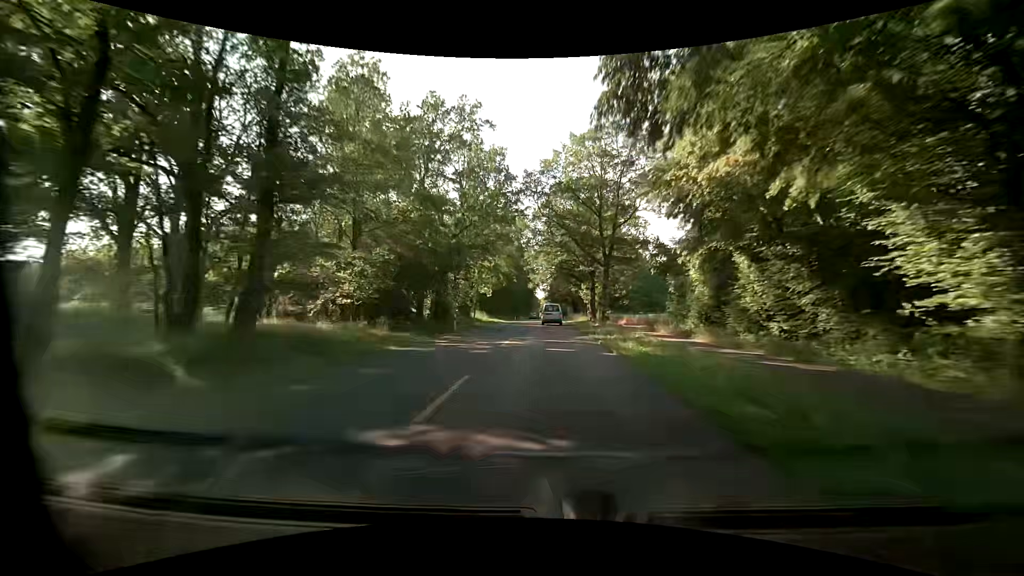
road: secondary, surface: asphalt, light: Day
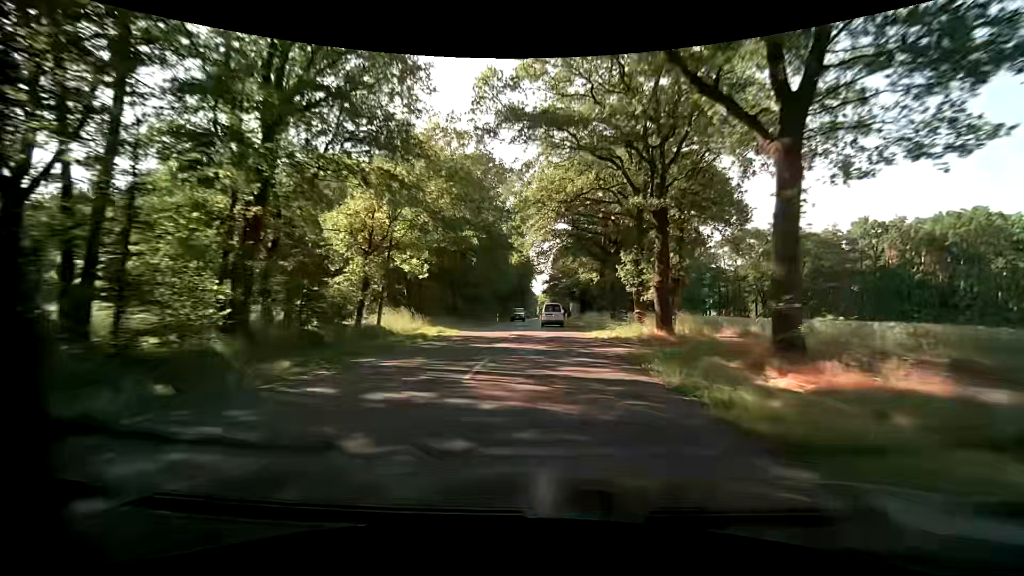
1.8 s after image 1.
(+0.3, +32.7) m; +1°
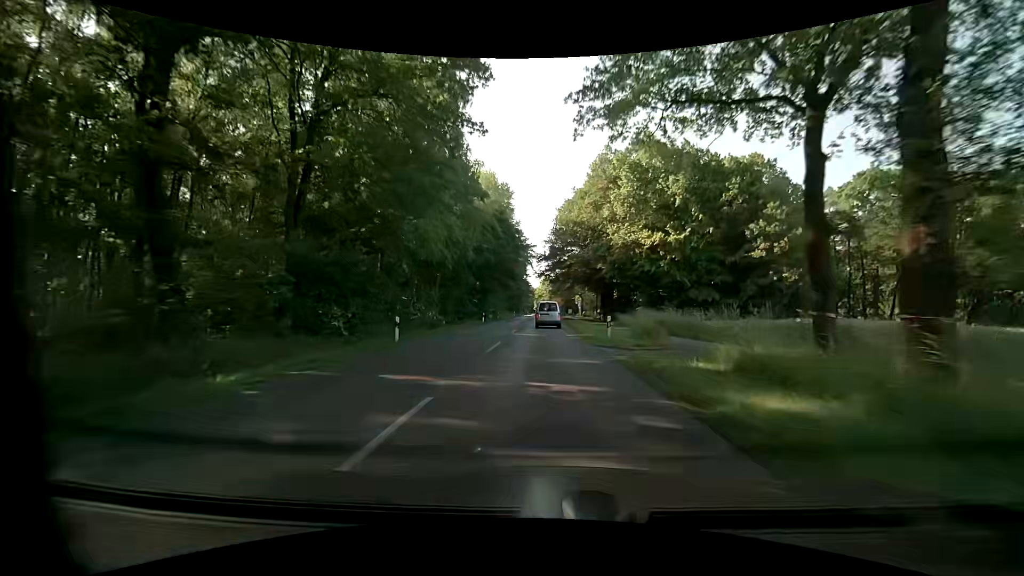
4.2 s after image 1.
(-0.1, +41.8) m; -1°
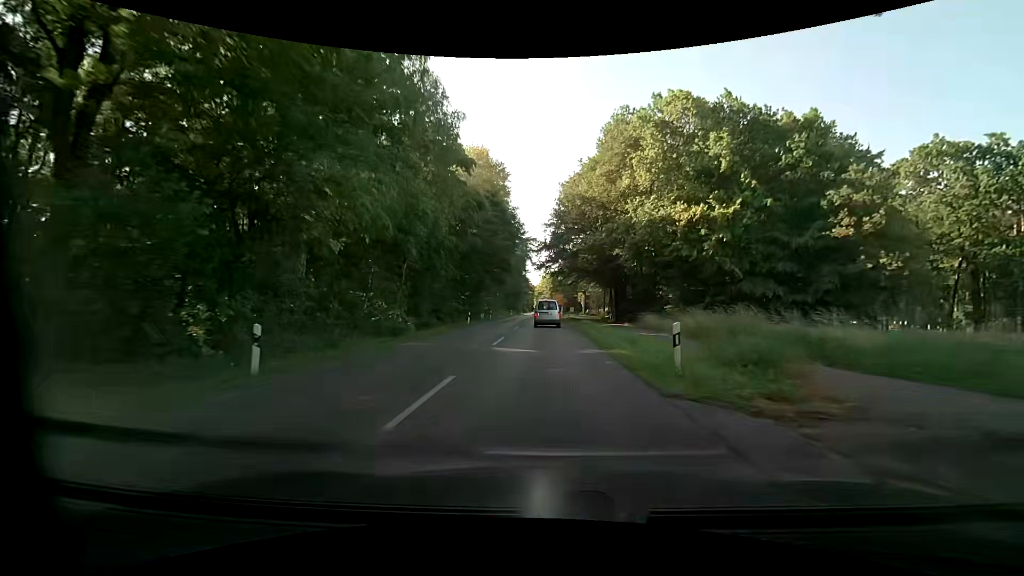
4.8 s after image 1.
(0.0, +10.0) m; 0°
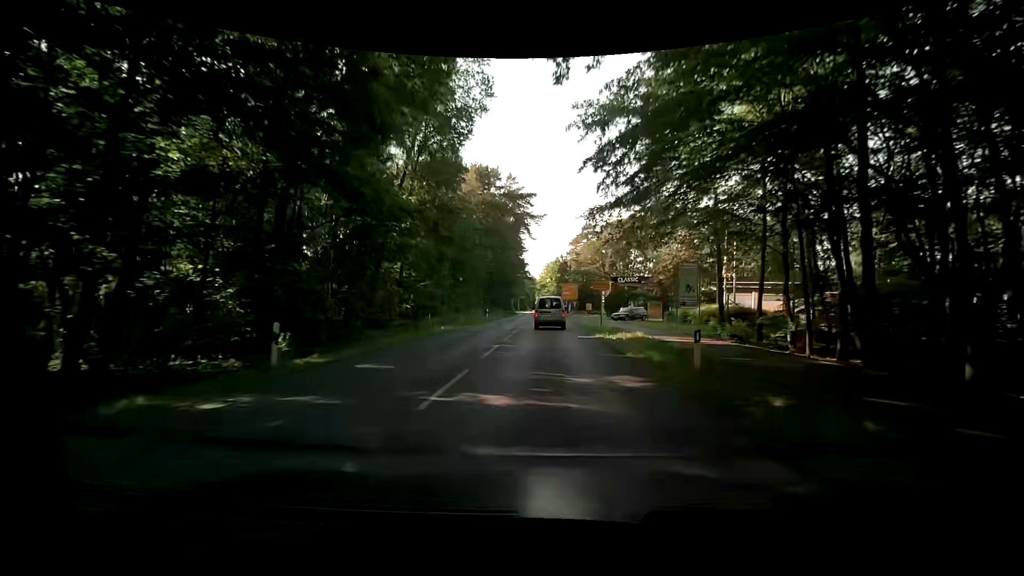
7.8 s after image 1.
(-0.2, +47.0) m; 0°
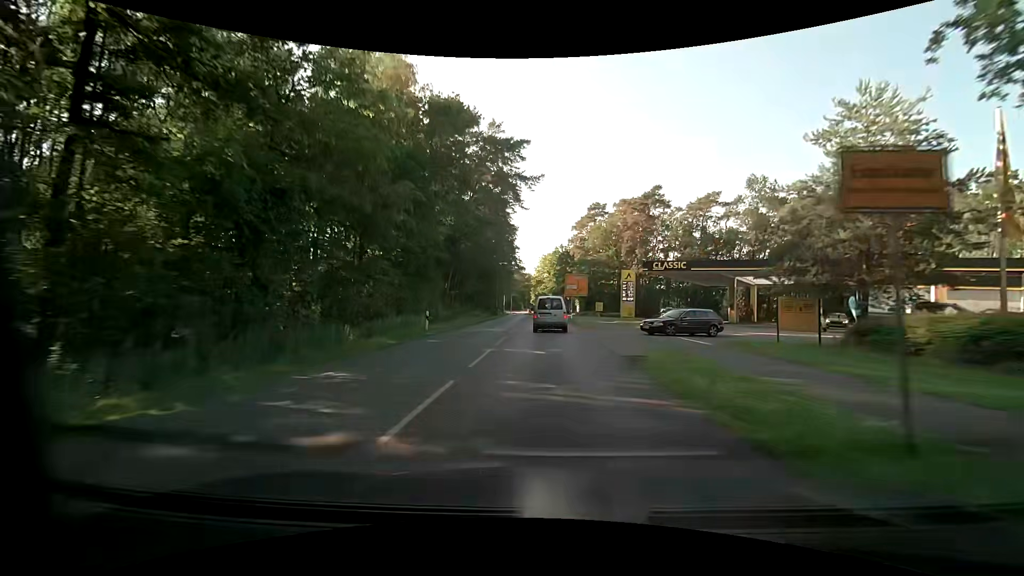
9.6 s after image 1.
(0.0, +25.4) m; 0°
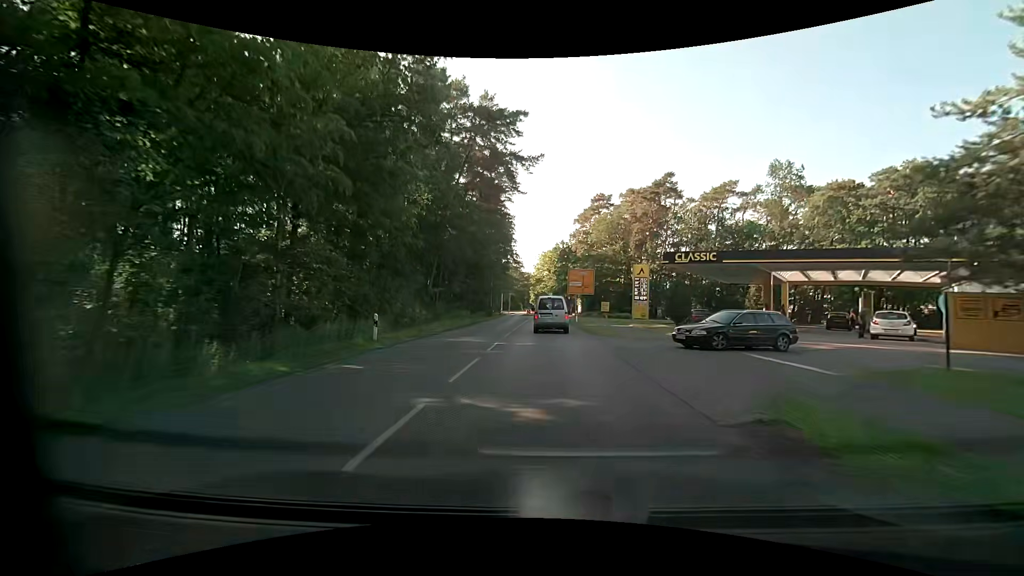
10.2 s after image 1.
(0.0, +8.1) m; 0°
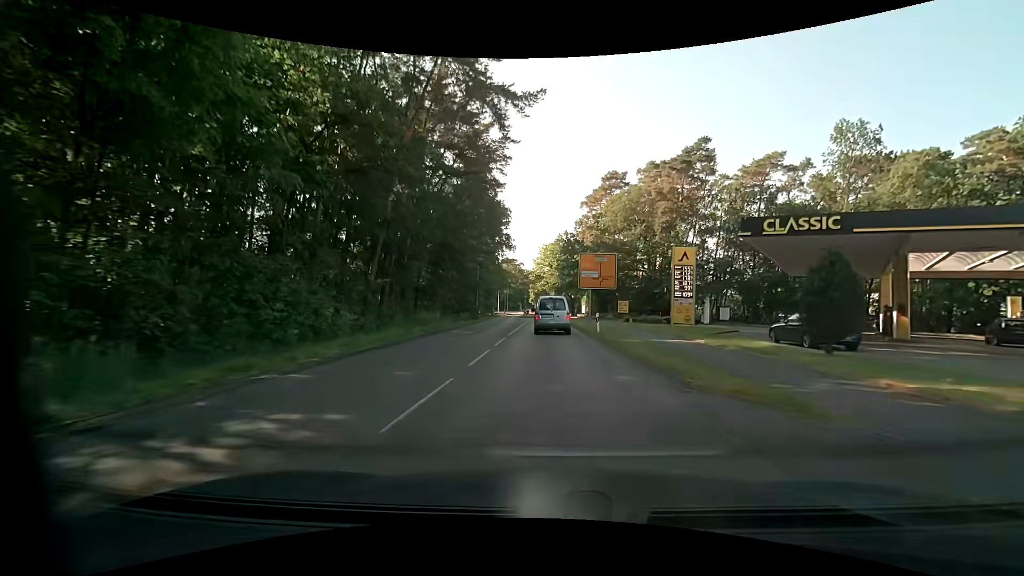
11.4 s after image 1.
(-0.1, +15.6) m; 0°
(0, +10) (0, +20) (0, +30) (0, +40) (0, +50) (0, +60) (0, +70) (0, +80) (0, +90) (0, +100) m
